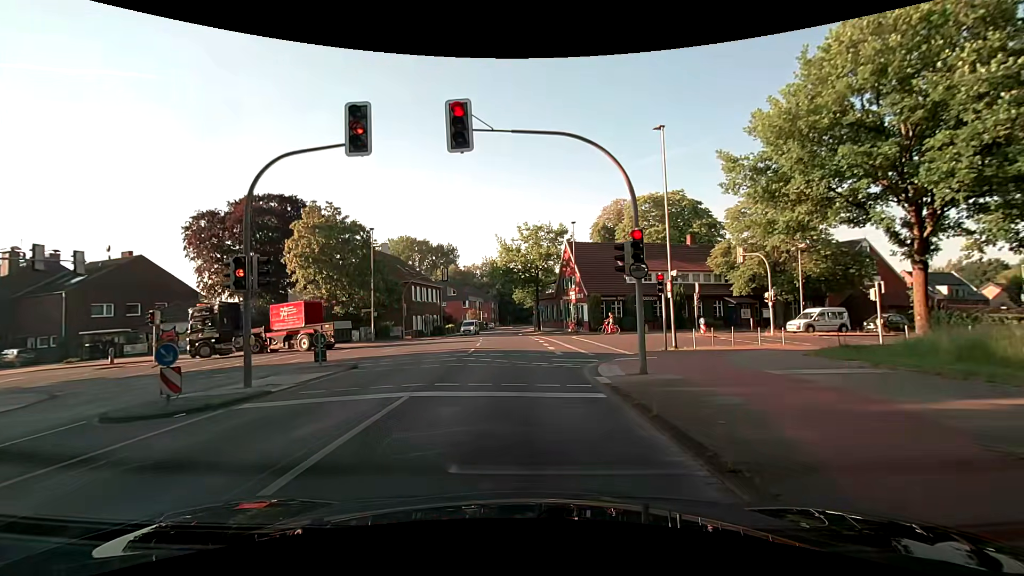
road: secondary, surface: asphalt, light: Day
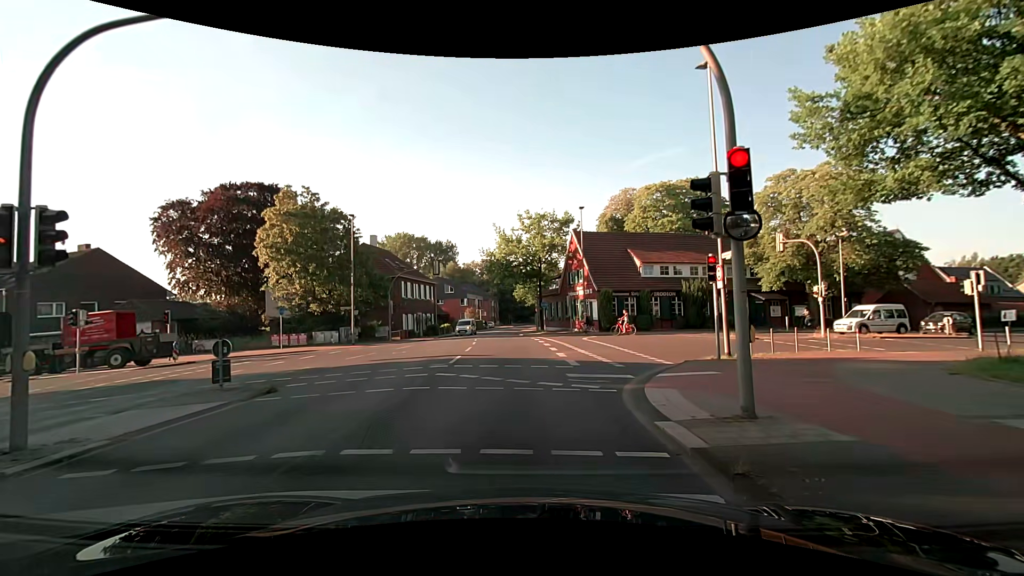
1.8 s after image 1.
(+0.1, +5.4) m; +1°
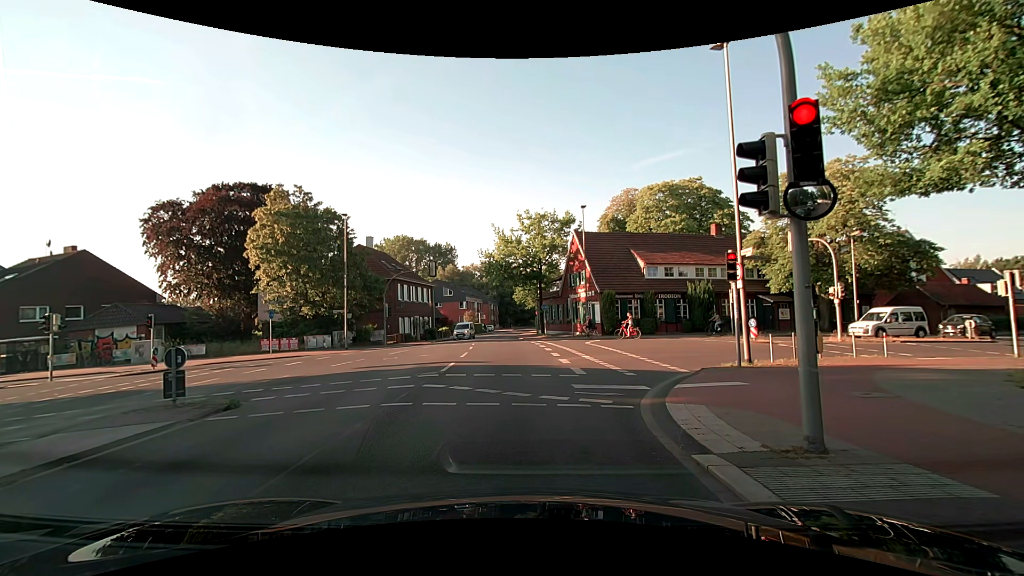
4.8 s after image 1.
(0.0, +1.5) m; 0°
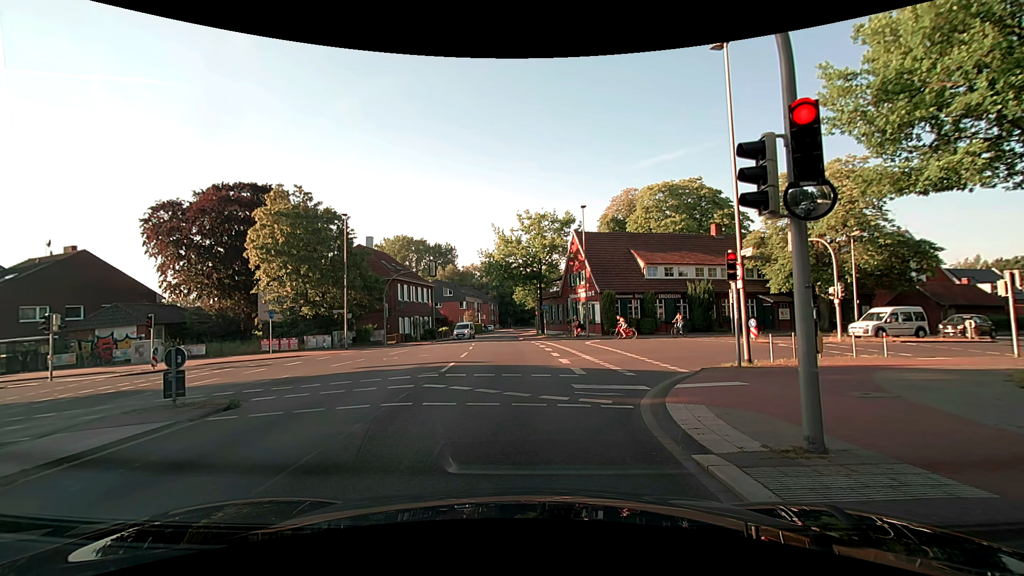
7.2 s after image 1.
(0.0, 0.0) m; 0°
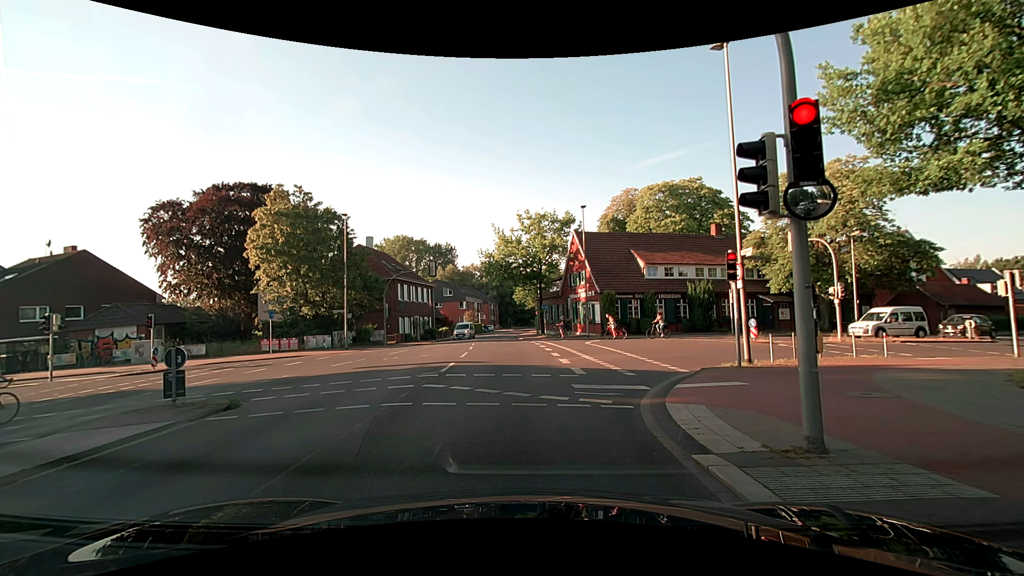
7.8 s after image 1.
(0.0, 0.0) m; 0°
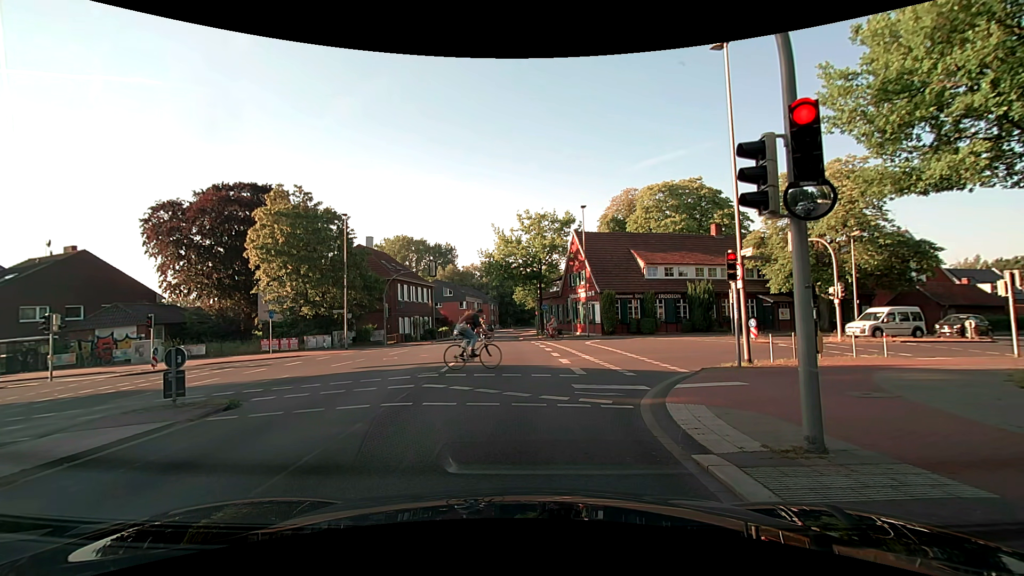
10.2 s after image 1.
(0.0, 0.0) m; 0°
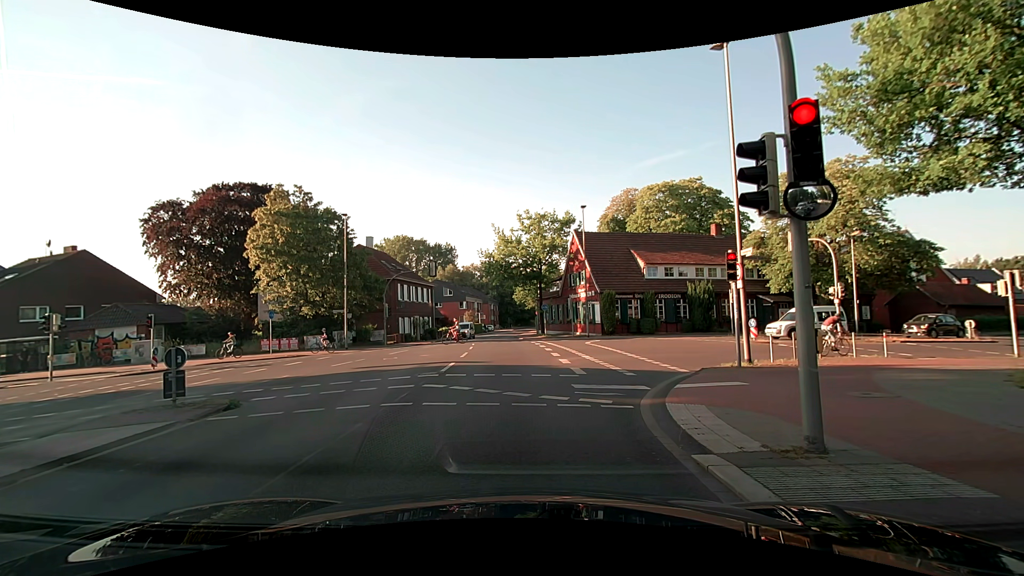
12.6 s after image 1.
(0.0, 0.0) m; 0°
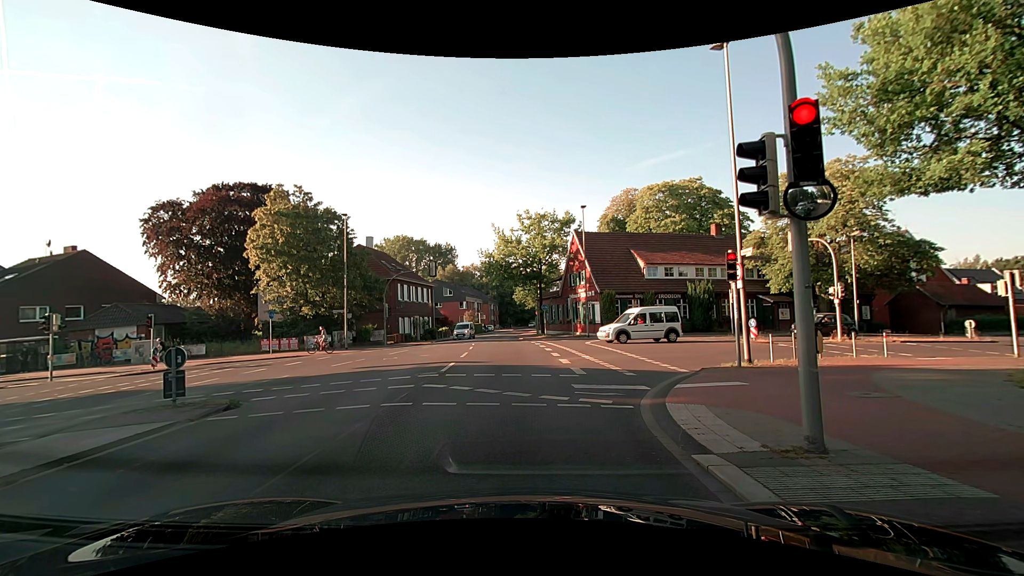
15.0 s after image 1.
(0.0, 0.0) m; 0°
(0, +10) (0, +20) (-1, +30) (-2, +40) (-3, +50) (-3, +60) (-3, +70) (-2, +80) (-1, +90) (0, +100) m
